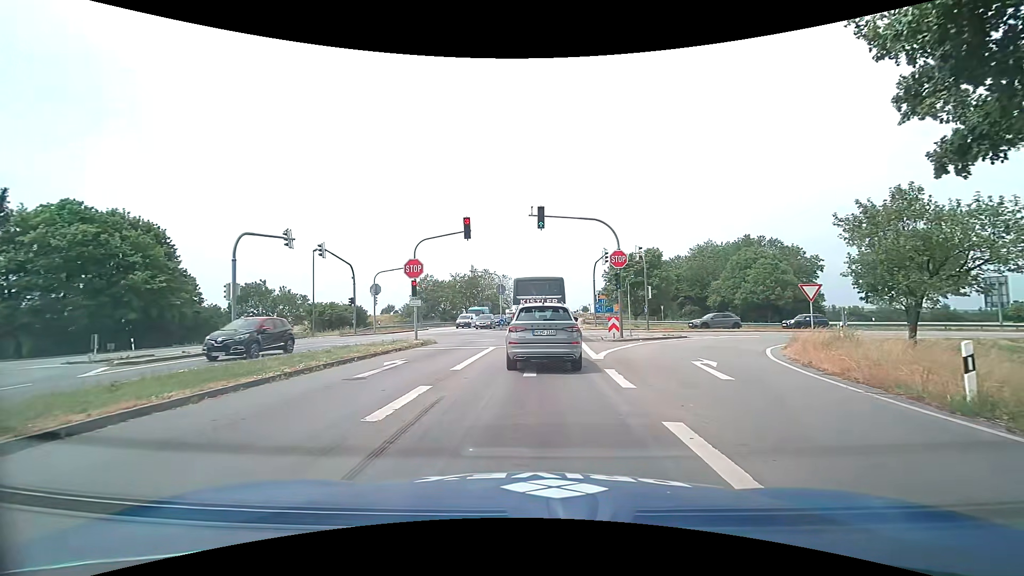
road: primary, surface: asphalt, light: Day
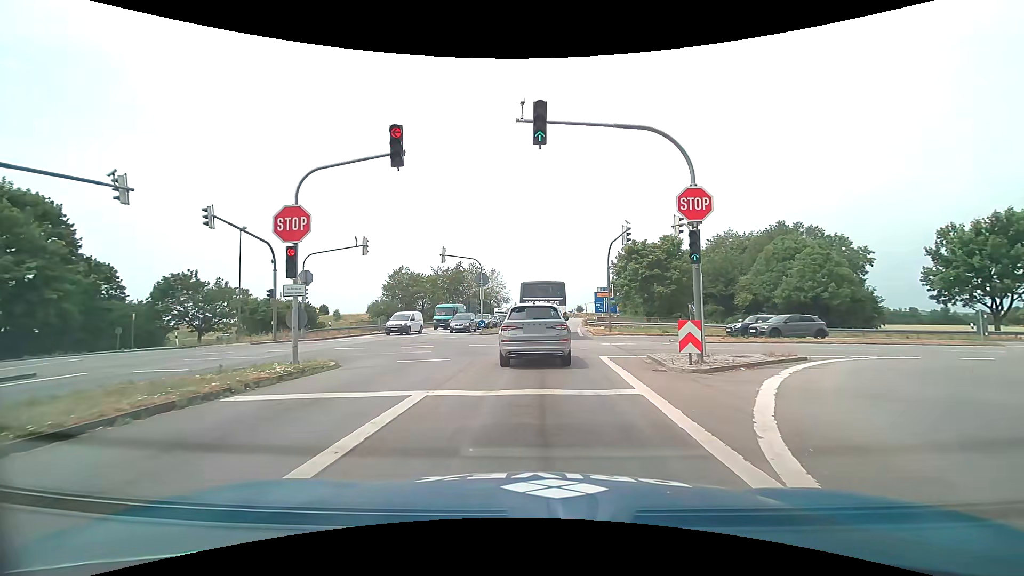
(0.0, +12.9) m; +1°
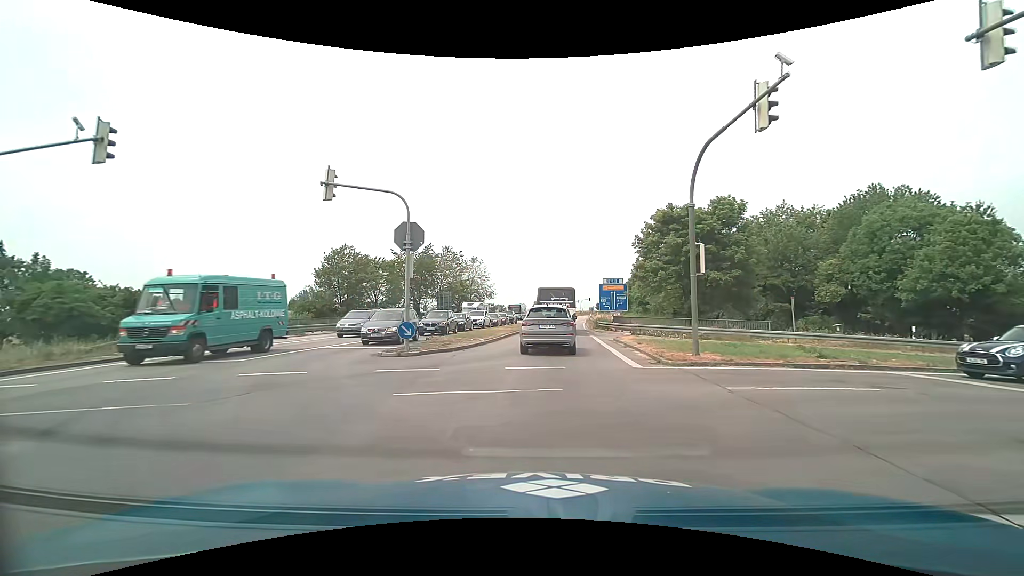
(+0.1, +19.9) m; +1°
(0, +10) (0, +20) (+1, +30) (+2, +40) (+2, +50) (+3, +60) (+4, +70) (+5, +80) (+7, +90) (+8, +100) m
